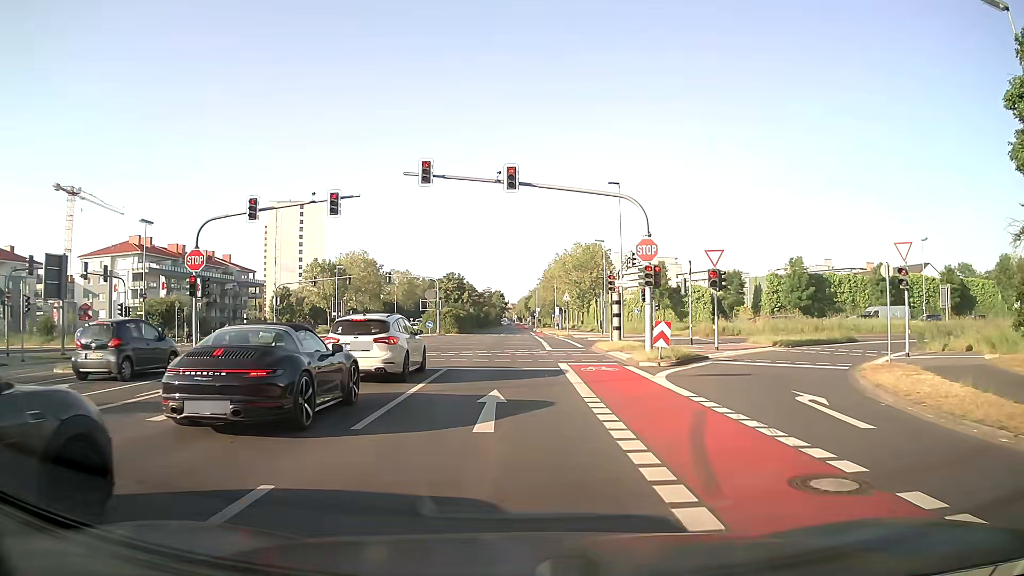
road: secondary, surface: asphalt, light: Day
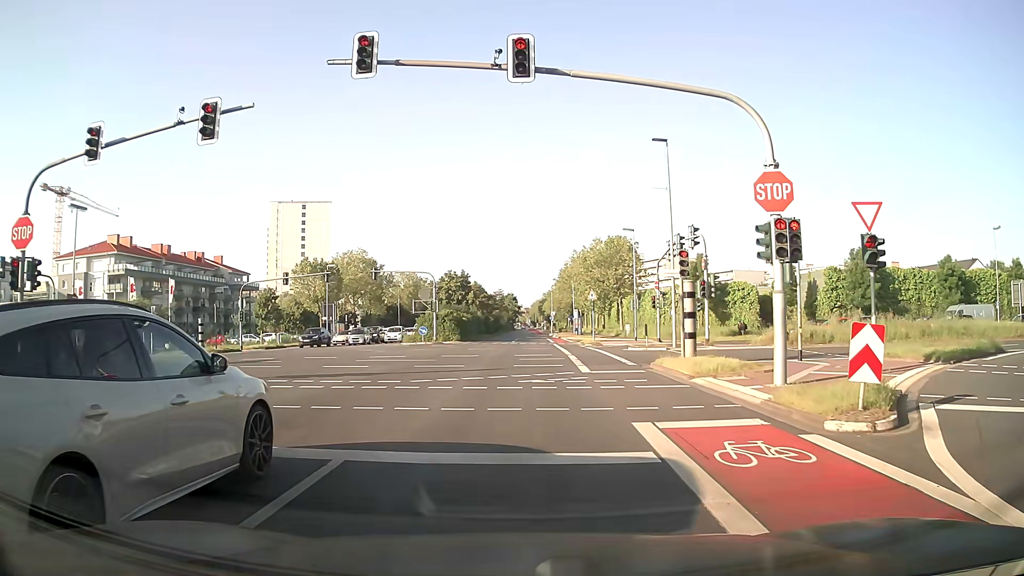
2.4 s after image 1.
(-0.1, +11.5) m; -2°
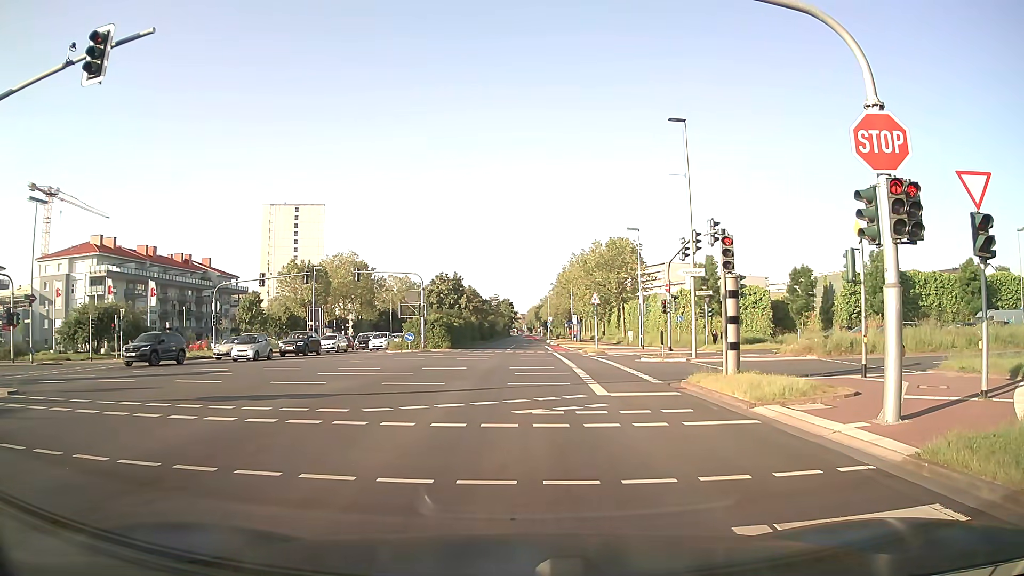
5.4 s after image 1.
(+0.1, +4.2) m; +2°
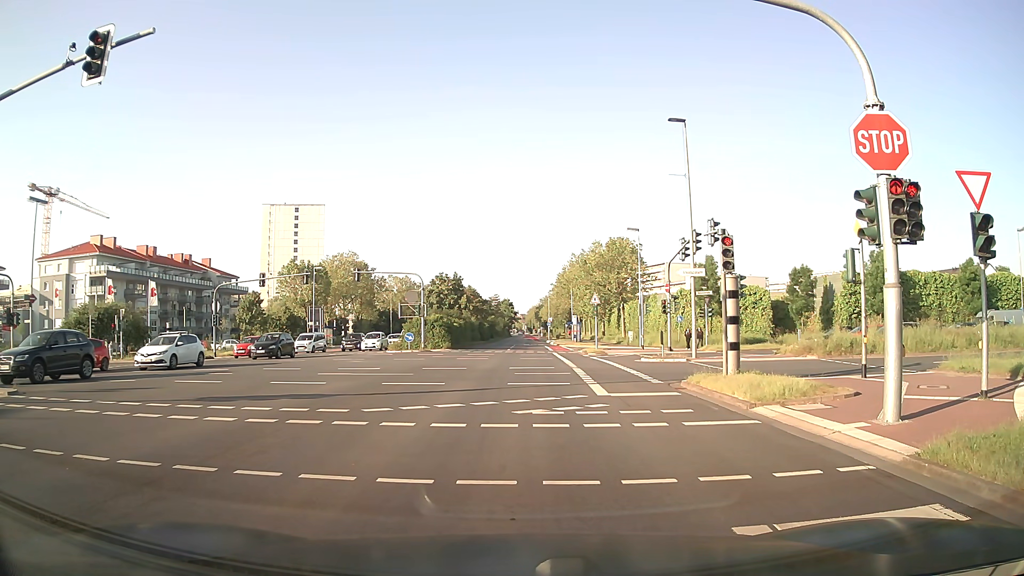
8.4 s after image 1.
(0.0, +0.1) m; 0°
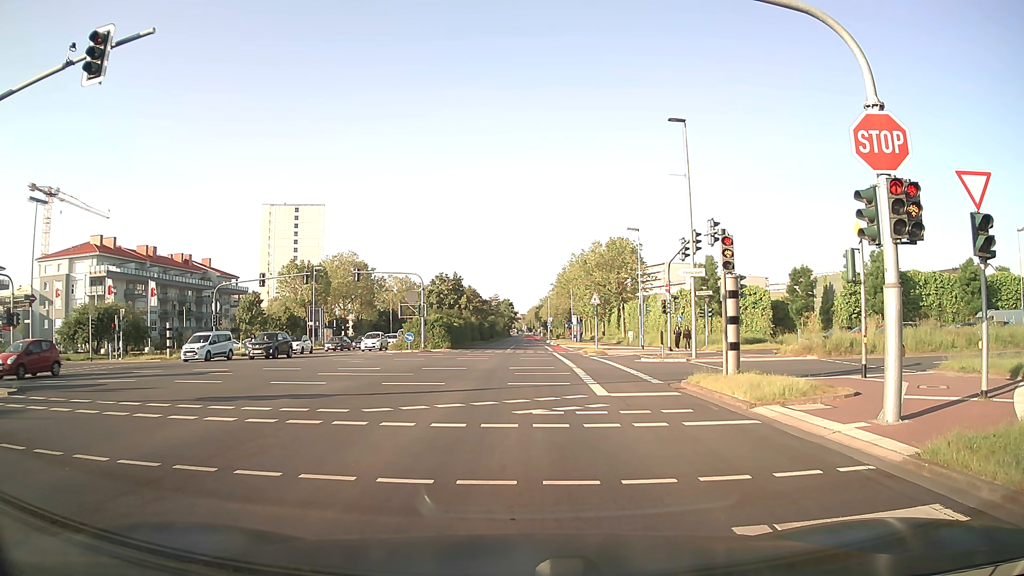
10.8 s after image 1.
(0.0, 0.0) m; 0°
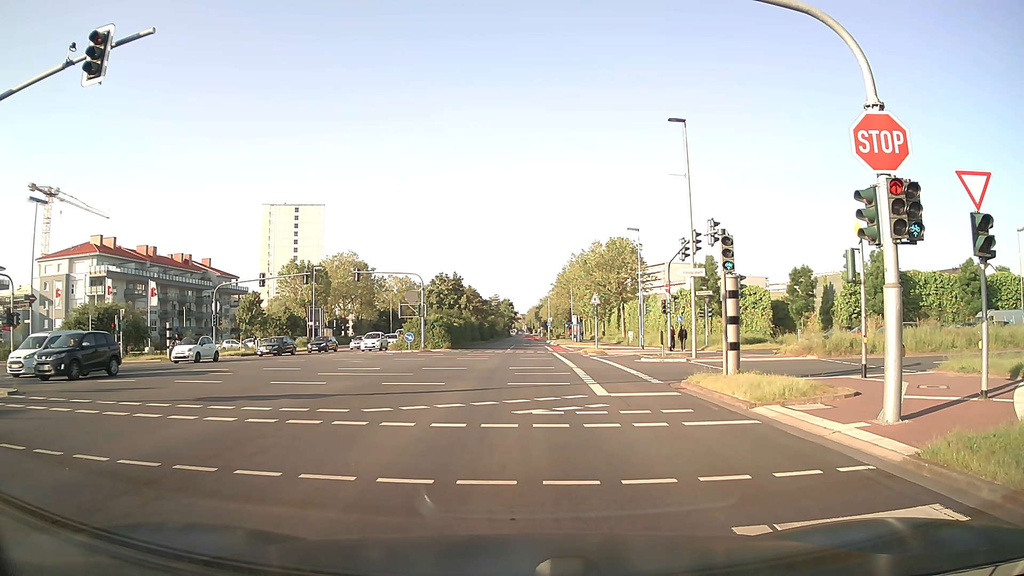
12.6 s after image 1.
(0.0, 0.0) m; 0°
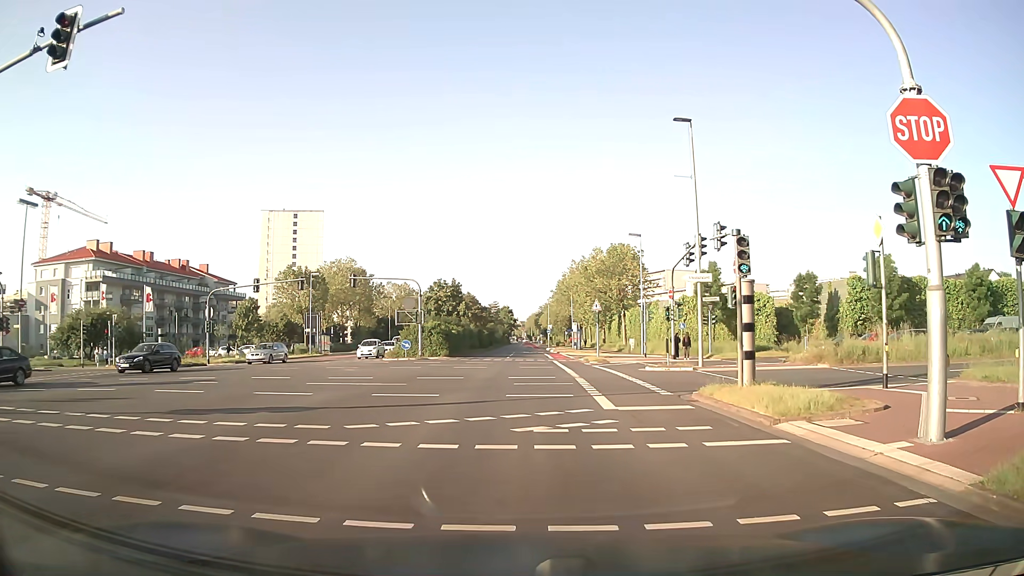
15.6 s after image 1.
(0.0, +1.3) m; -1°
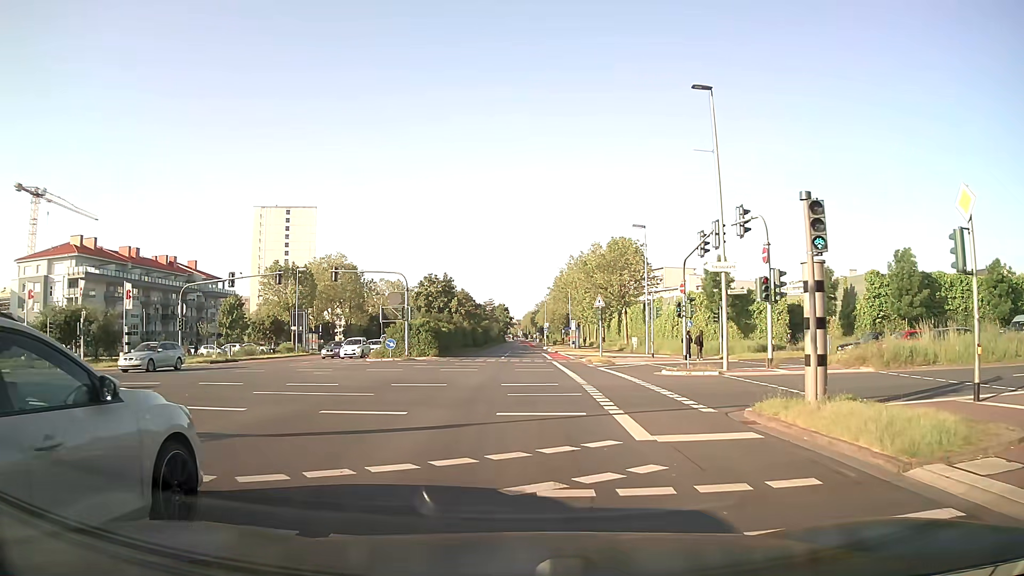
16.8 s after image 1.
(0.0, +4.3) m; 0°
(0, +10) (0, +20) (0, +30) (0, +40) (0, +50) (0, +60) (+1, +70) (+1, +80) (+1, +90) (+1, +100) m
